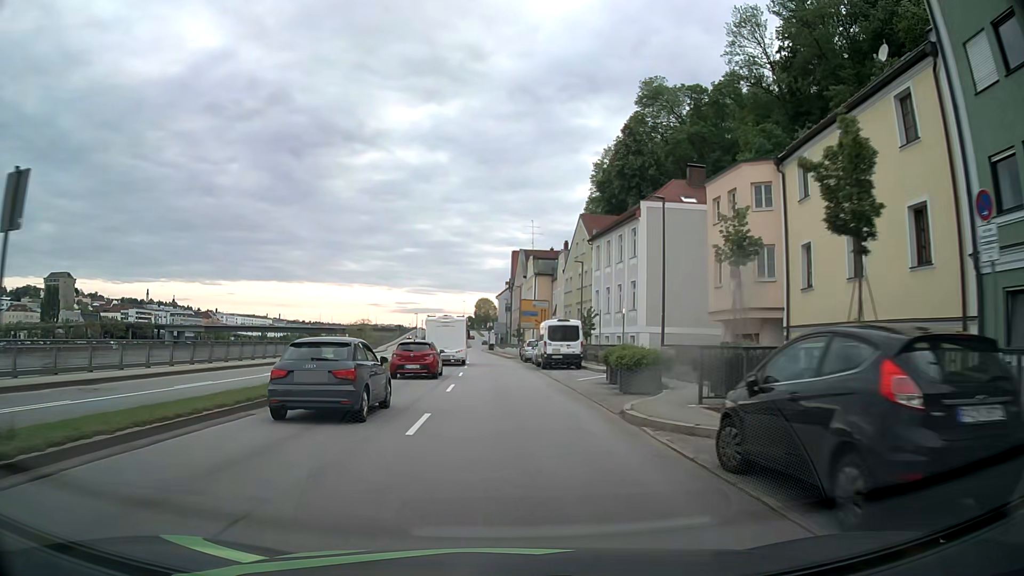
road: primary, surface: asphalt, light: Day
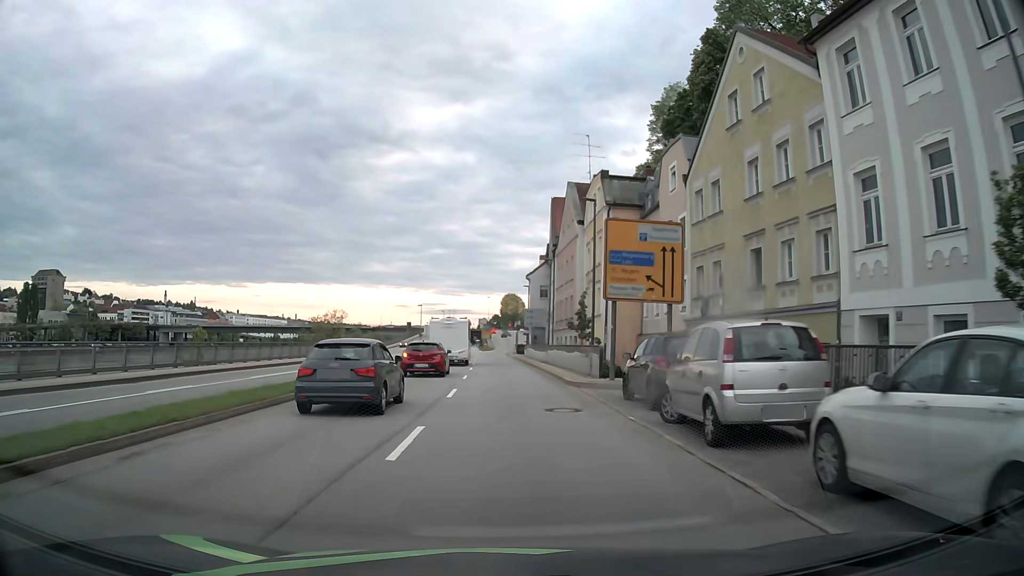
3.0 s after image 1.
(-0.7, +38.2) m; -2°
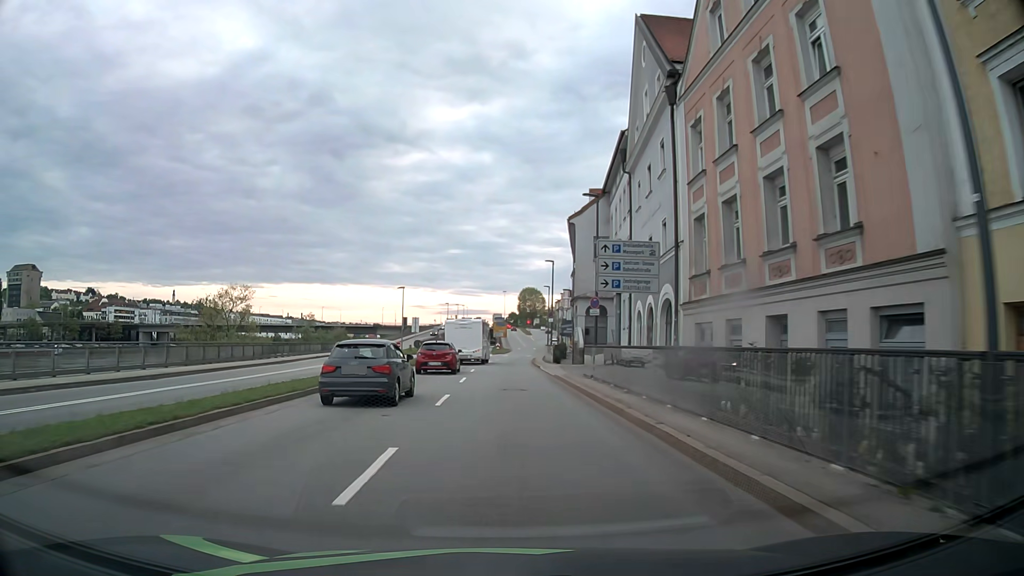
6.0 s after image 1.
(-0.8, +38.2) m; -2°
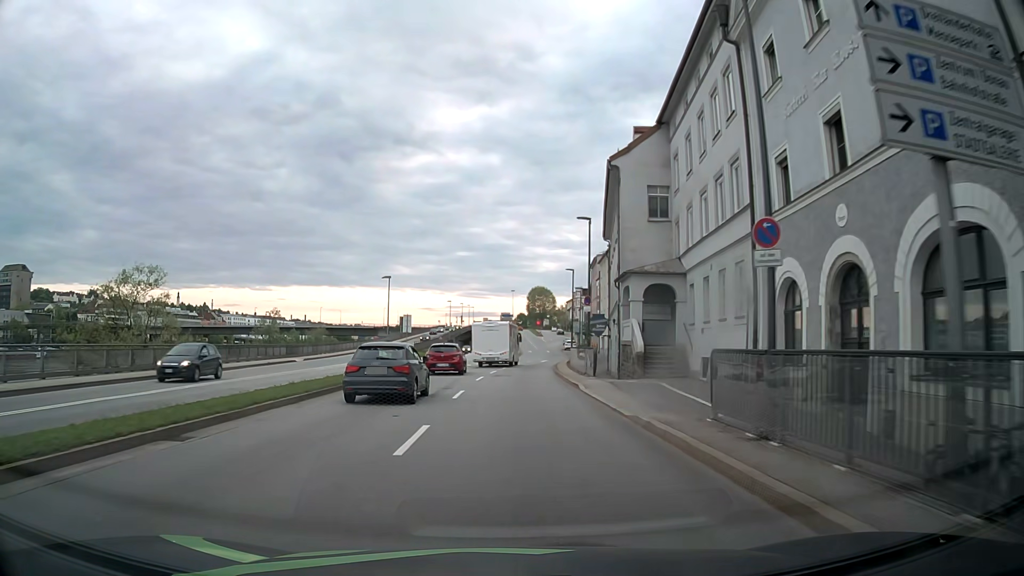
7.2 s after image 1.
(0.0, +15.3) m; 0°
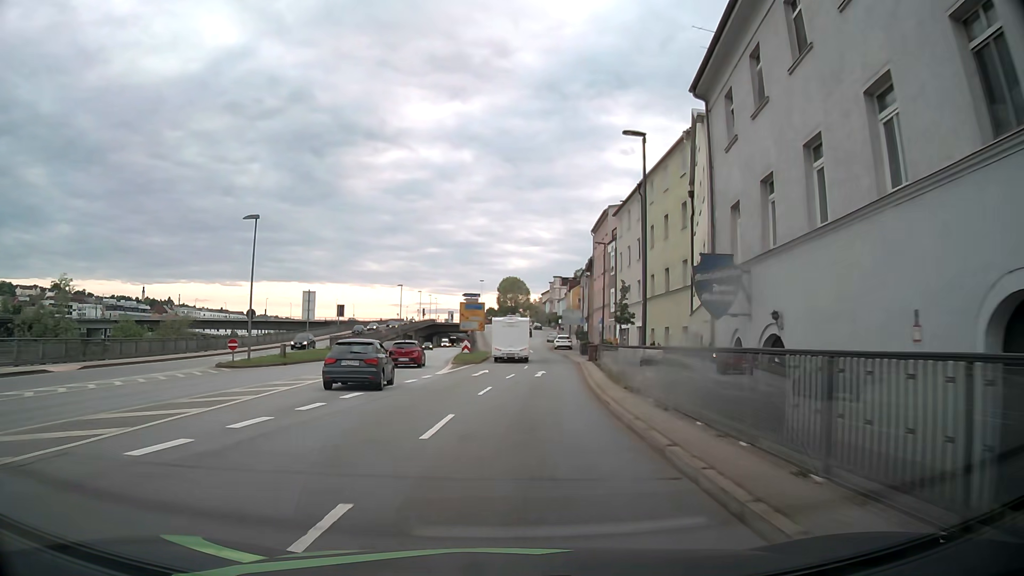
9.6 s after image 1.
(+0.3, +30.6) m; +2°
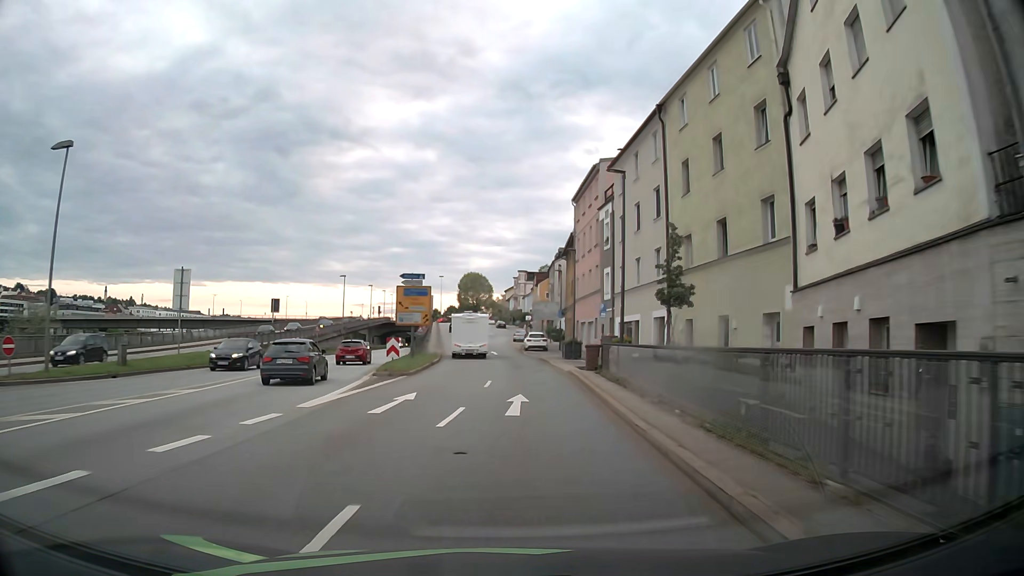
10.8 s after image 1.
(+0.4, +15.3) m; +4°
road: primary_link
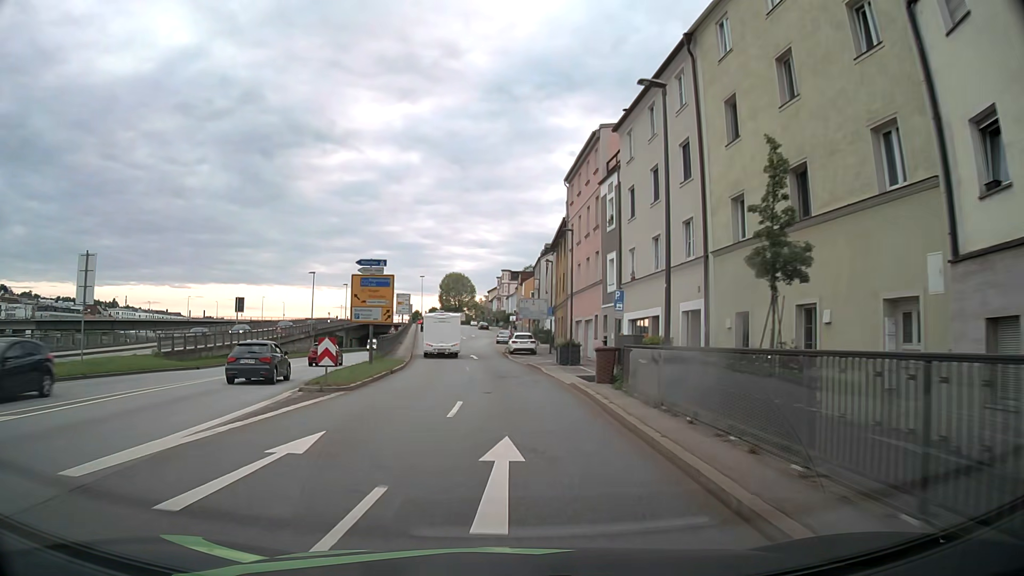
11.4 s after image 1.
(+0.1, +7.6) m; +1°
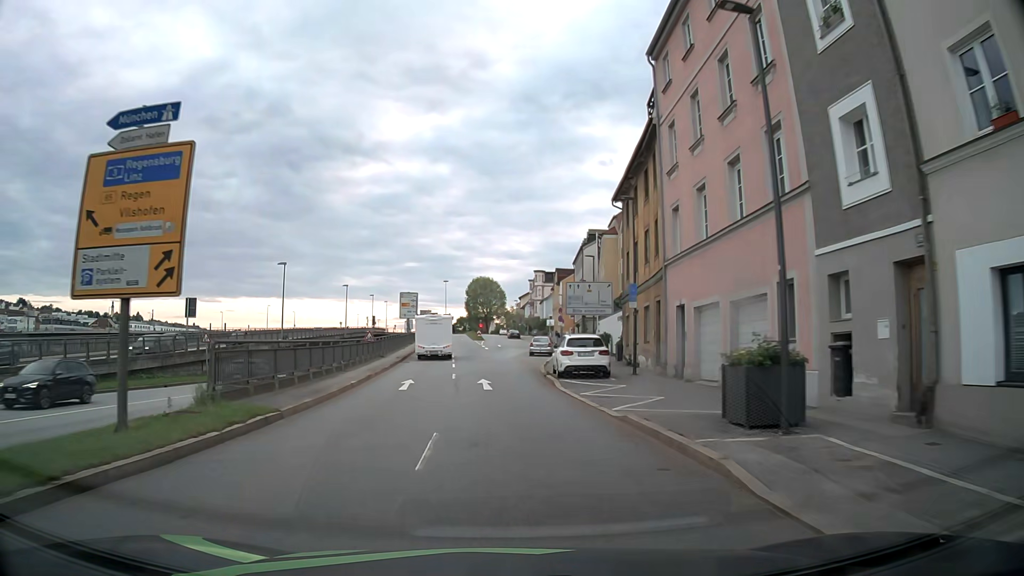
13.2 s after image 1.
(-0.2, +22.8) m; -3°
